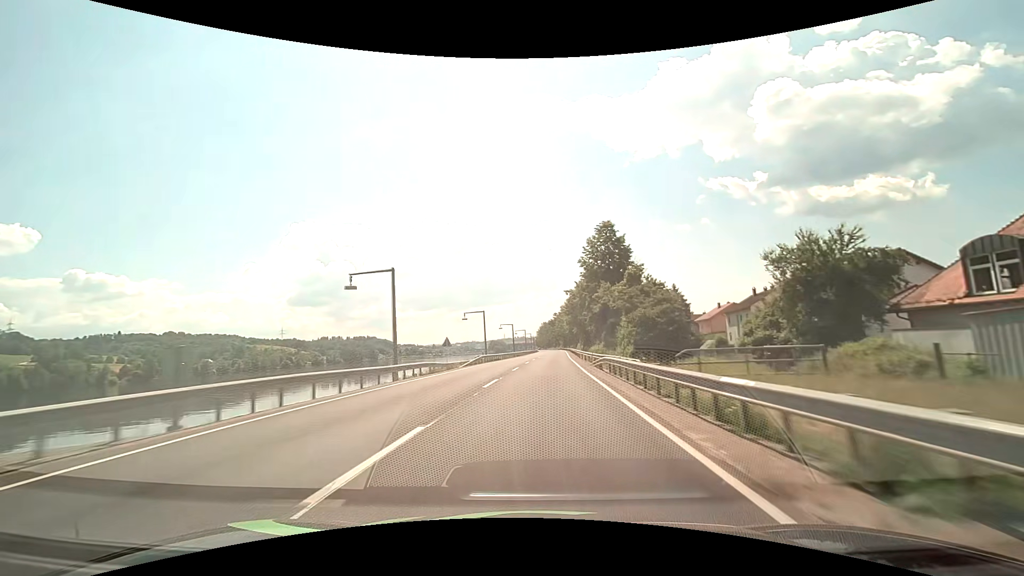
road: primary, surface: asphalt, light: Day
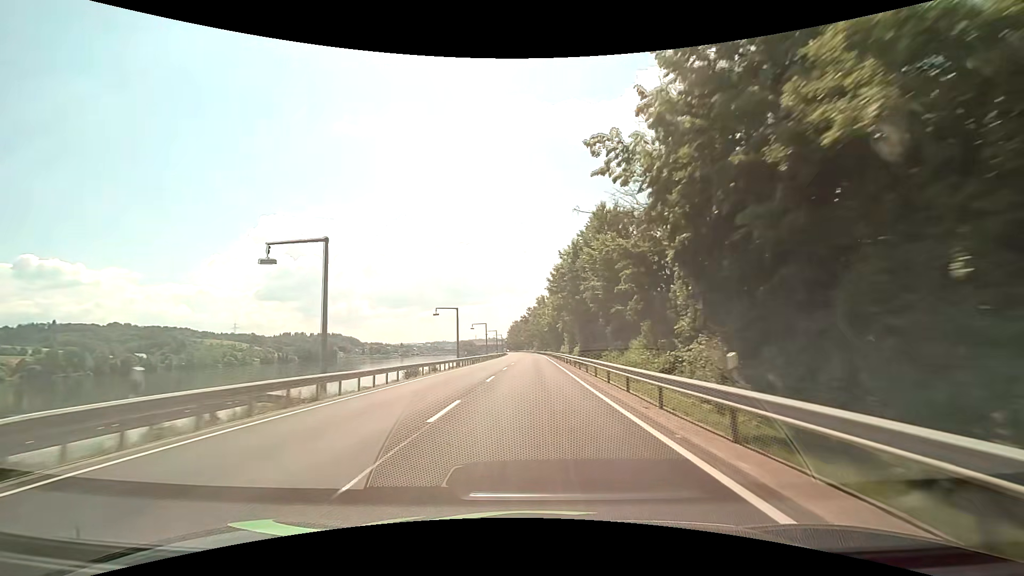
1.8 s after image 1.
(+1.2, +43.0) m; +3°
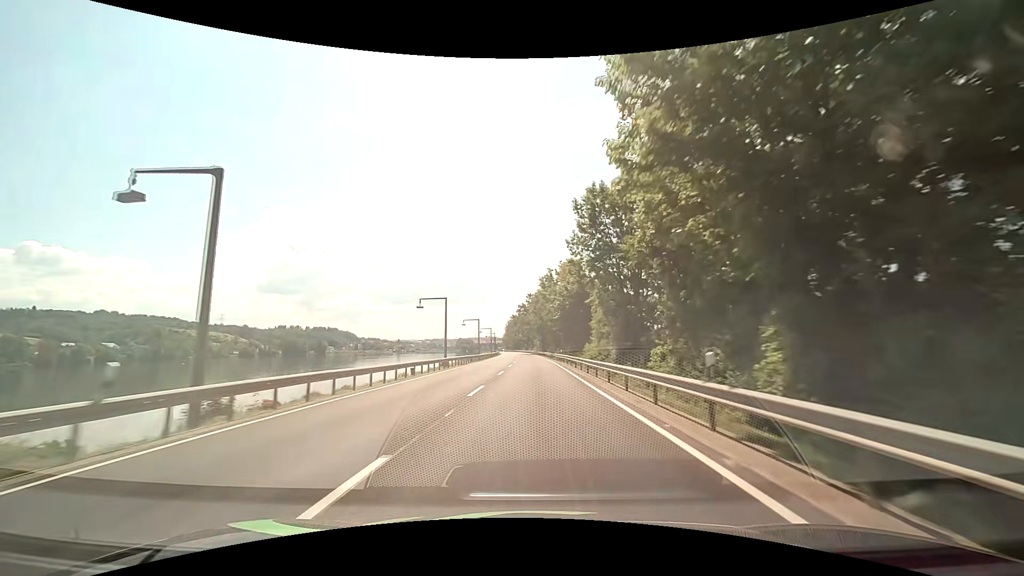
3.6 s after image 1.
(0.0, +43.4) m; 0°
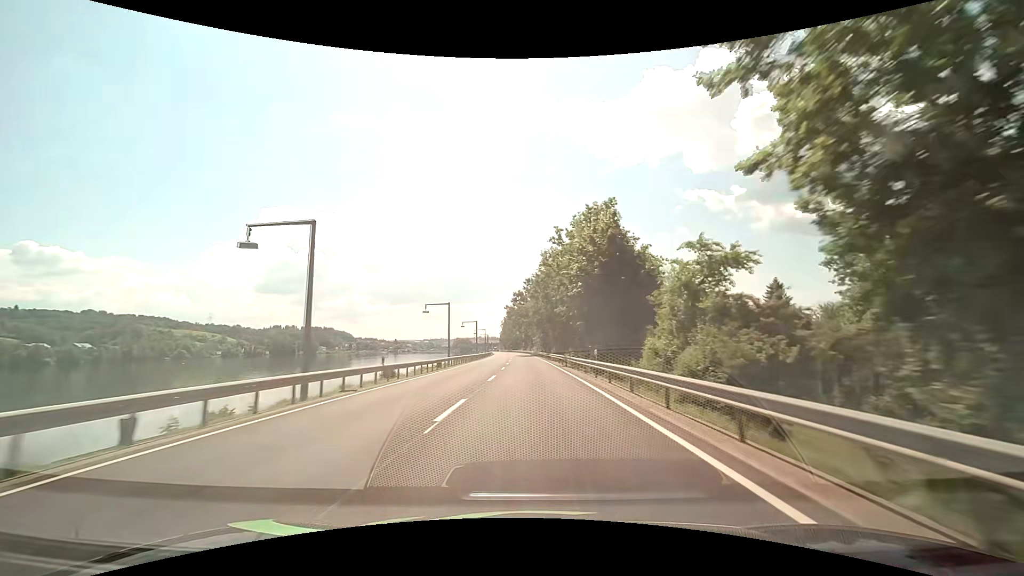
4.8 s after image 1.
(0.0, +29.2) m; 0°
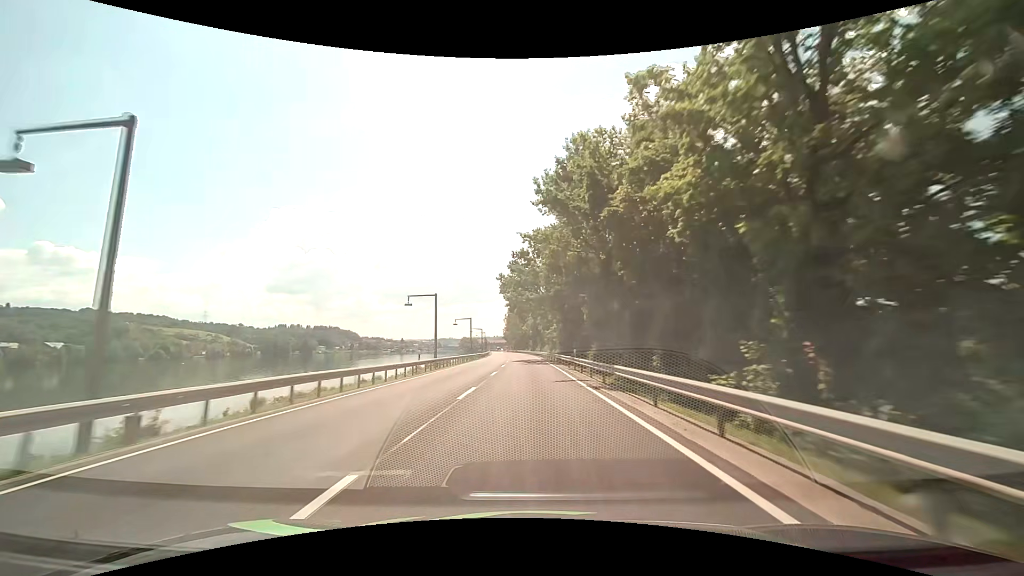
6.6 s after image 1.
(-0.3, +44.1) m; -1°
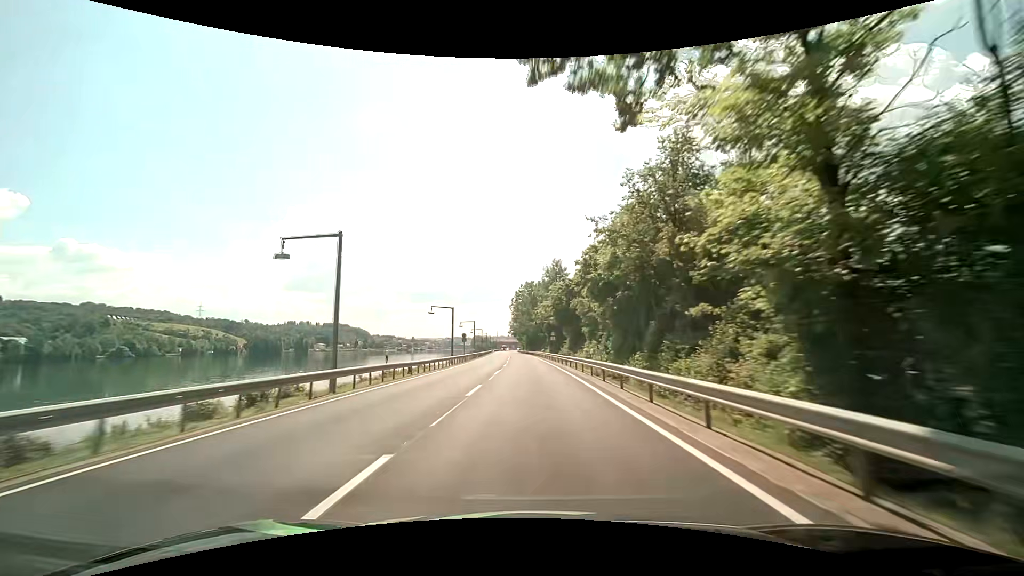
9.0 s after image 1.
(-1.0, +59.4) m; -2°
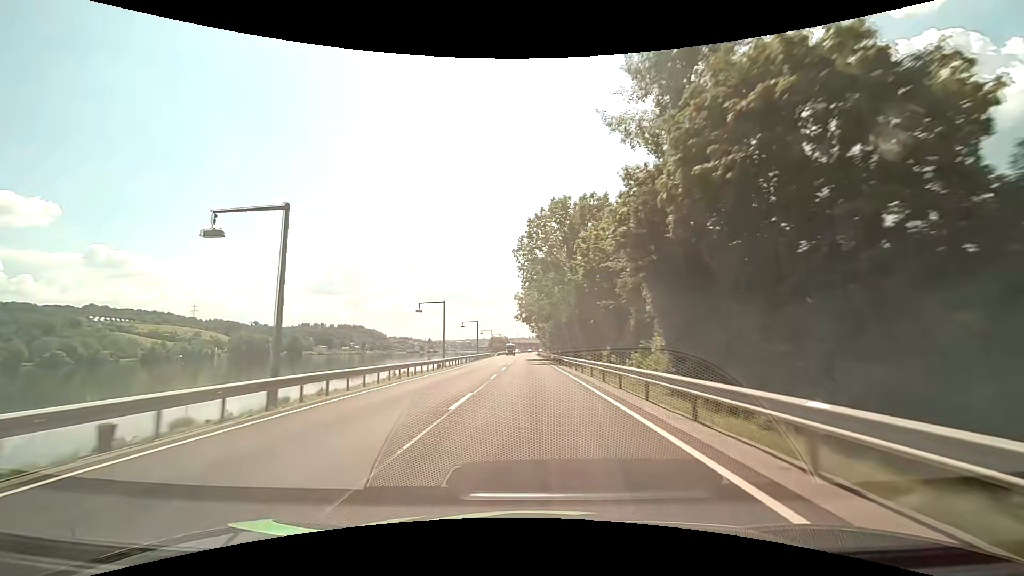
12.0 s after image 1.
(-1.7, +75.4) m; -2°
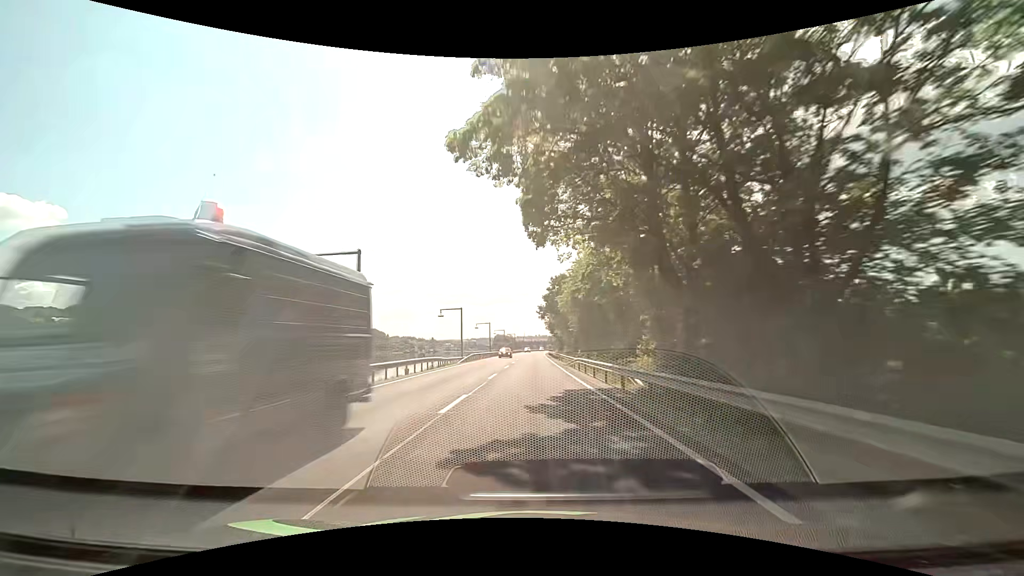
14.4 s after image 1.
(-0.8, +61.3) m; -1°
(0, +10) (0, +20) (0, +30) (0, +40) (0, +50) (0, +60) (0, +70) (0, +80) (0, +90) (0, +100) m
